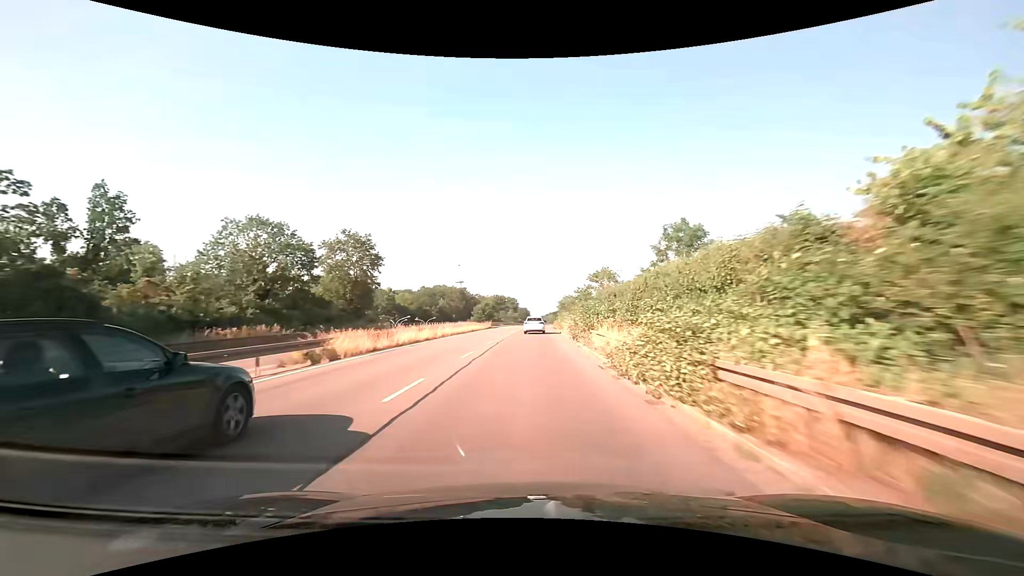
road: trunk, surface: asphalt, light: Day
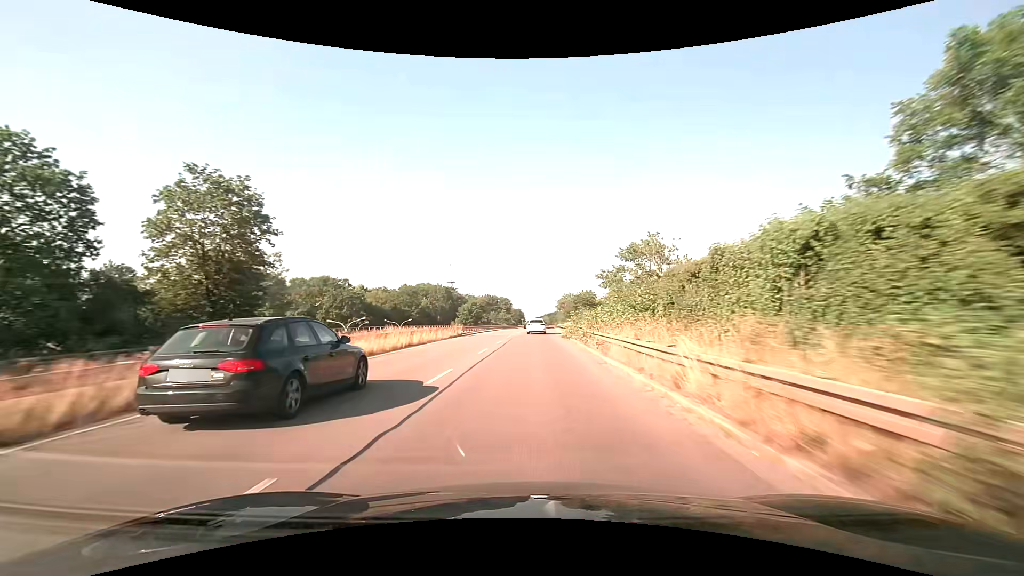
(0.0, +24.7) m; 0°
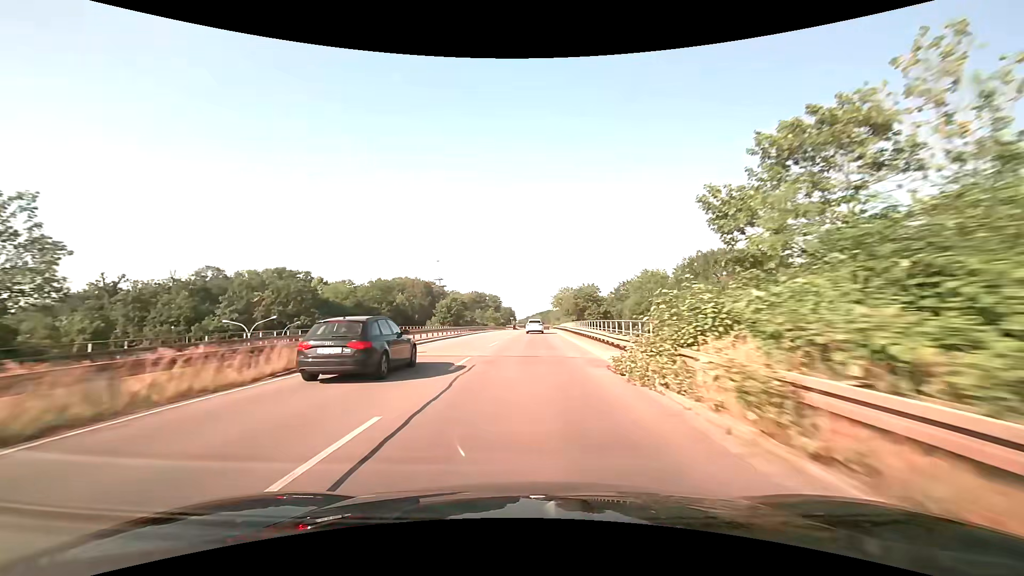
(+0.2, +24.6) m; +1°
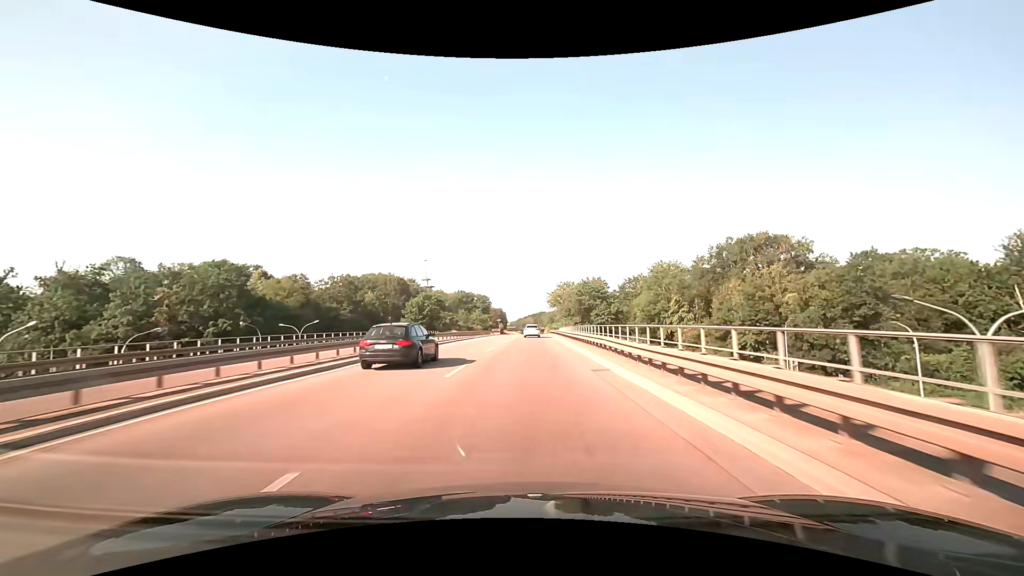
(+0.2, +24.5) m; +1°
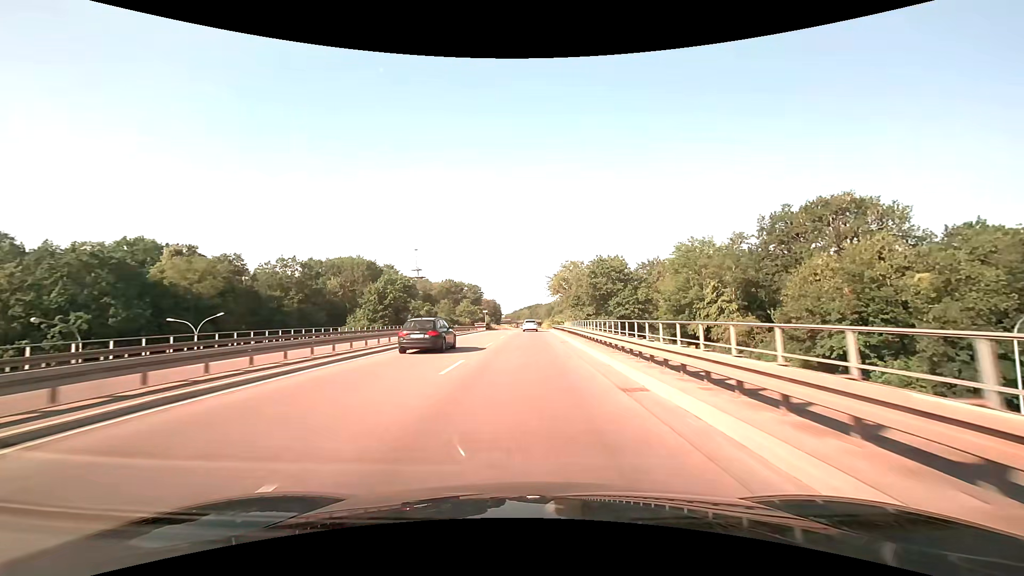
(+0.1, +24.5) m; +1°
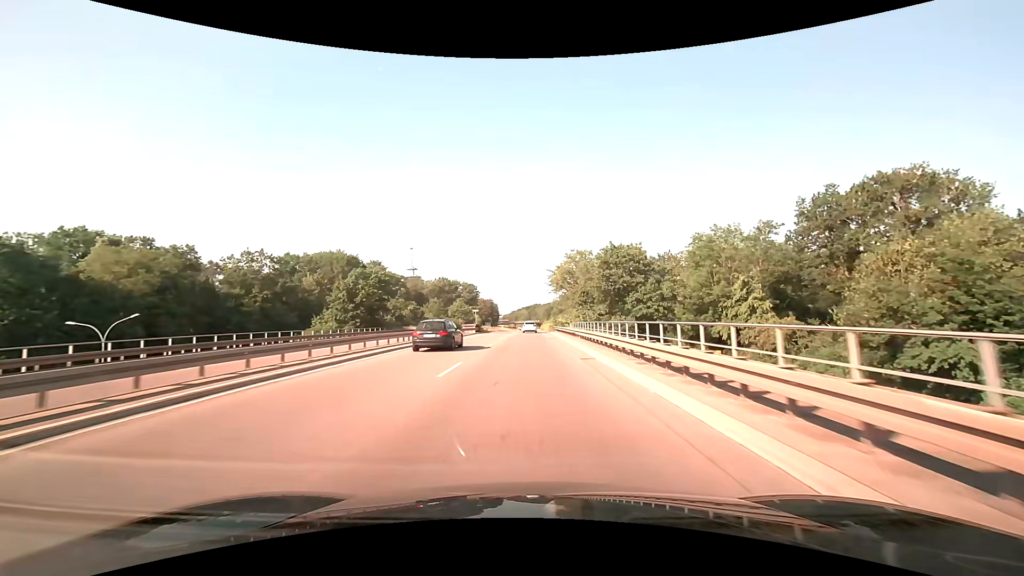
(0.0, +12.2) m; 0°
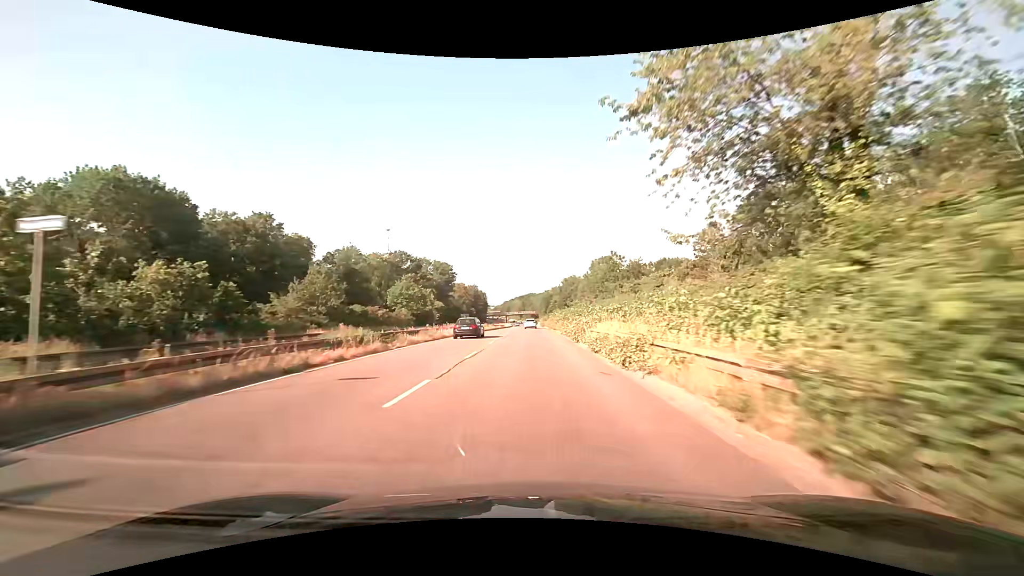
(+0.3, +61.6) m; +1°
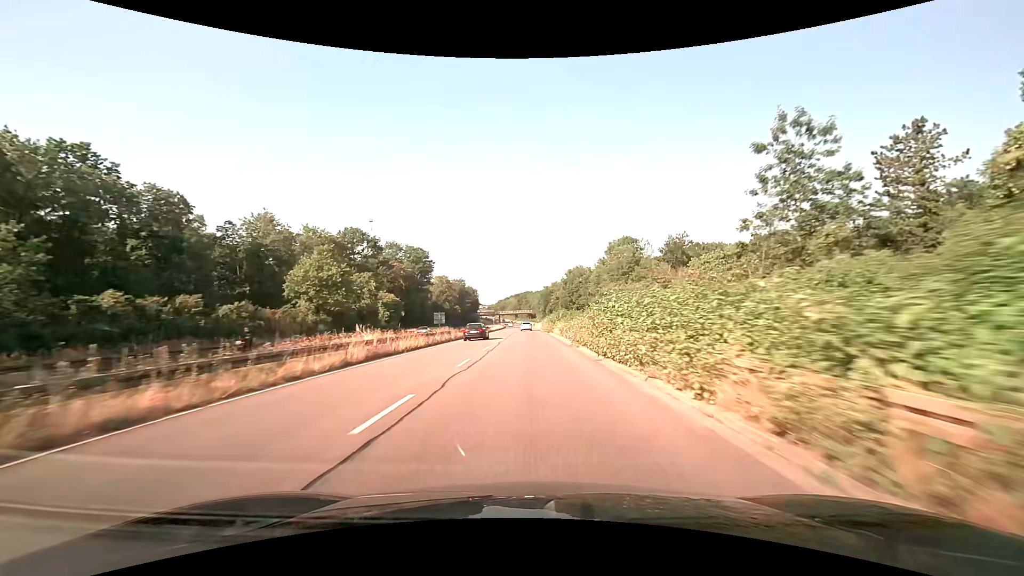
(-0.1, +37.4) m; 0°
(0, +10) (0, +20) (0, +30) (0, +40) (0, +50) (0, +60) (0, +70) (0, +80) (-1, +90) (-1, +100) m
